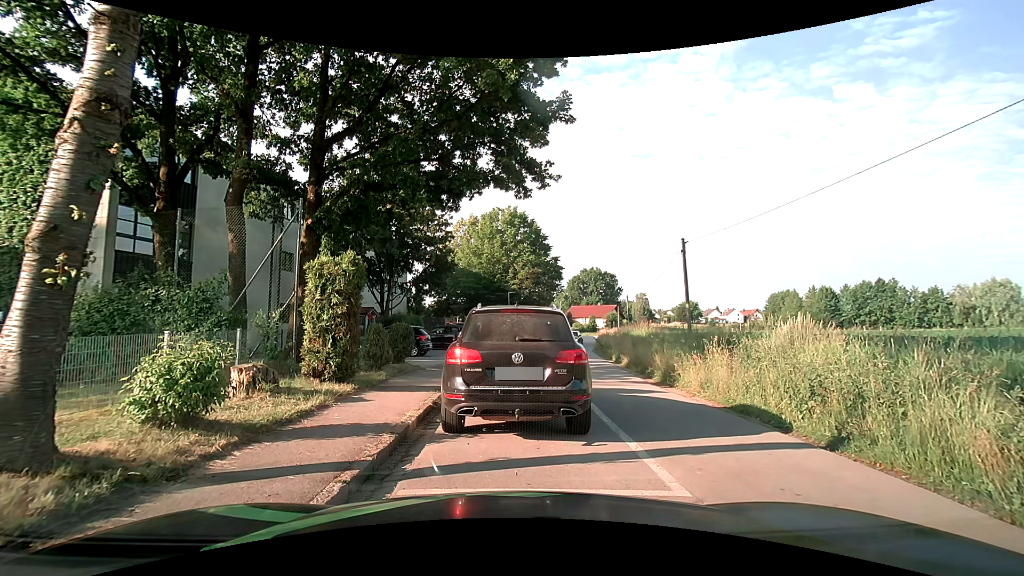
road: residential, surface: asphalt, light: Day
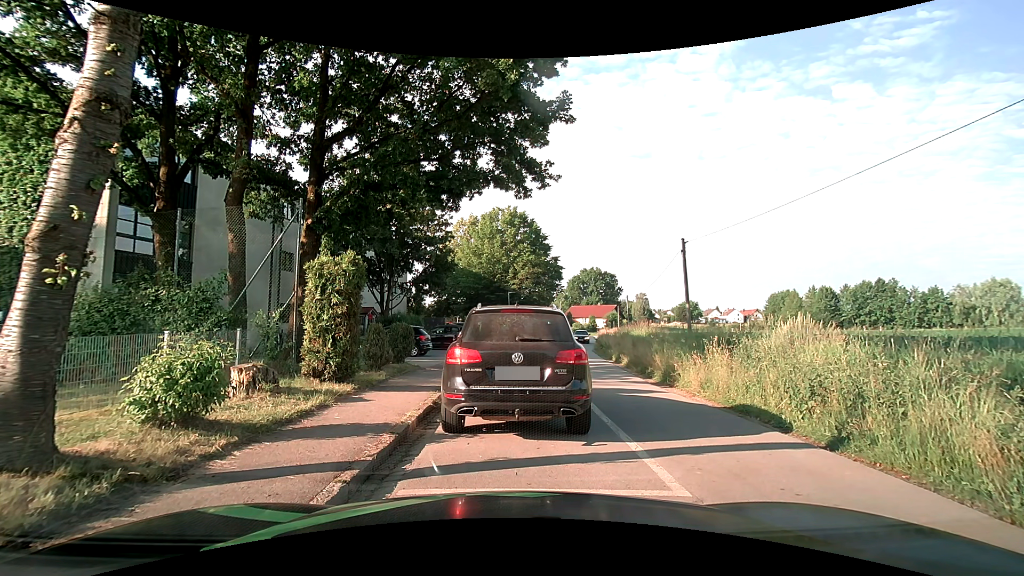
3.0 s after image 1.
(0.0, 0.0) m; 0°
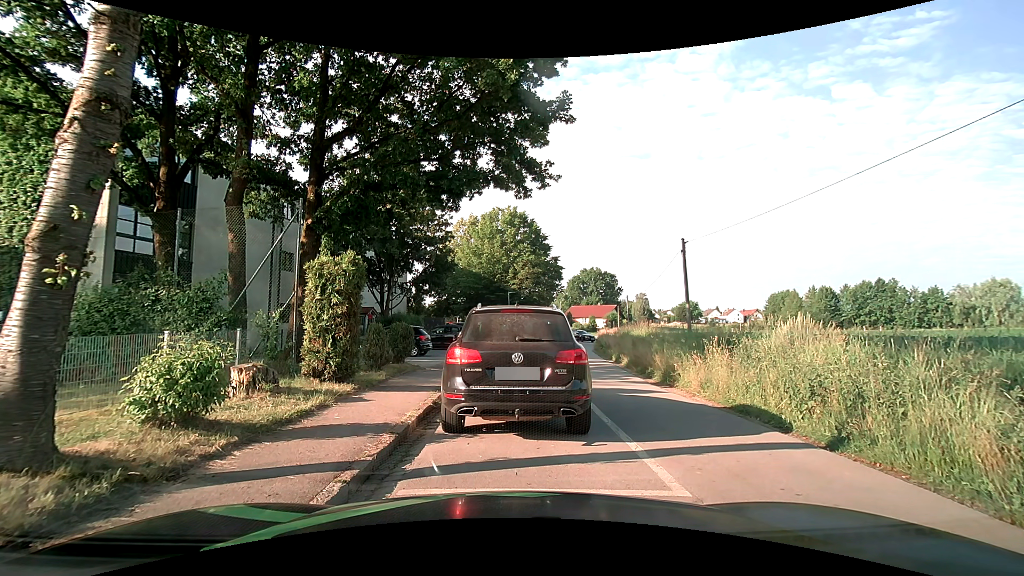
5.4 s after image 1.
(0.0, 0.0) m; 0°
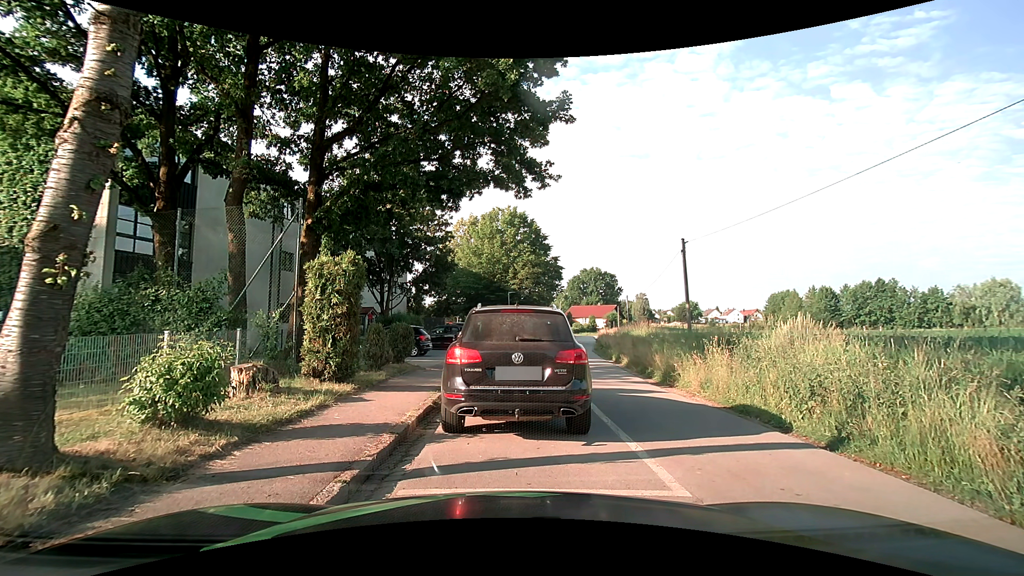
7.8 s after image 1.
(0.0, 0.0) m; 0°
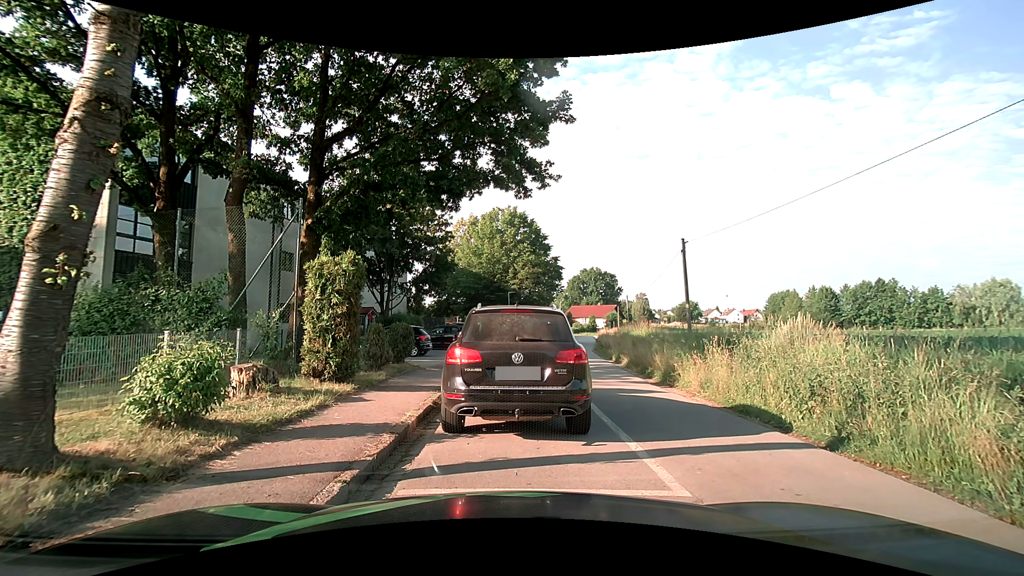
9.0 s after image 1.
(0.0, 0.0) m; 0°
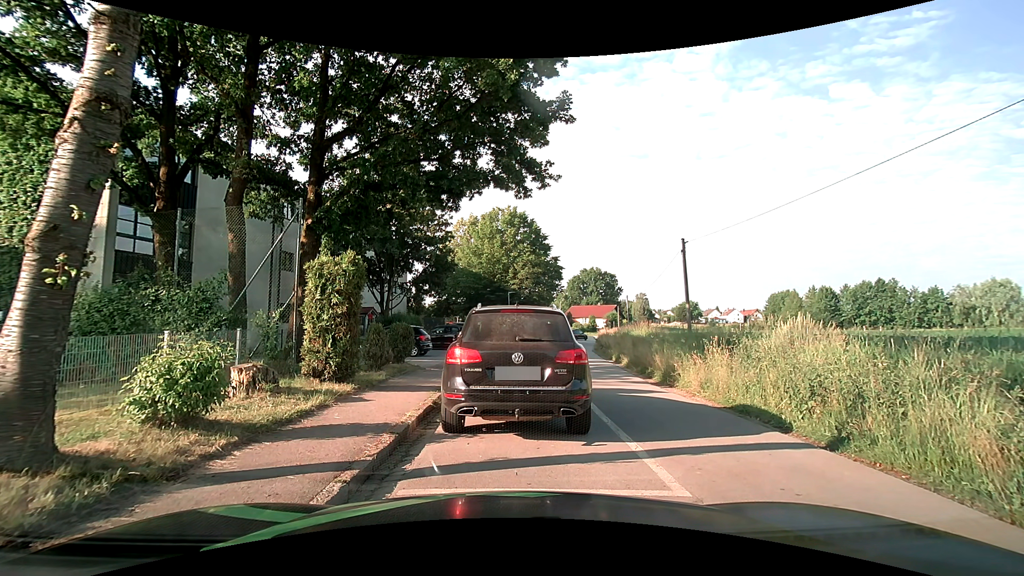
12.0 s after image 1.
(0.0, 0.0) m; 0°
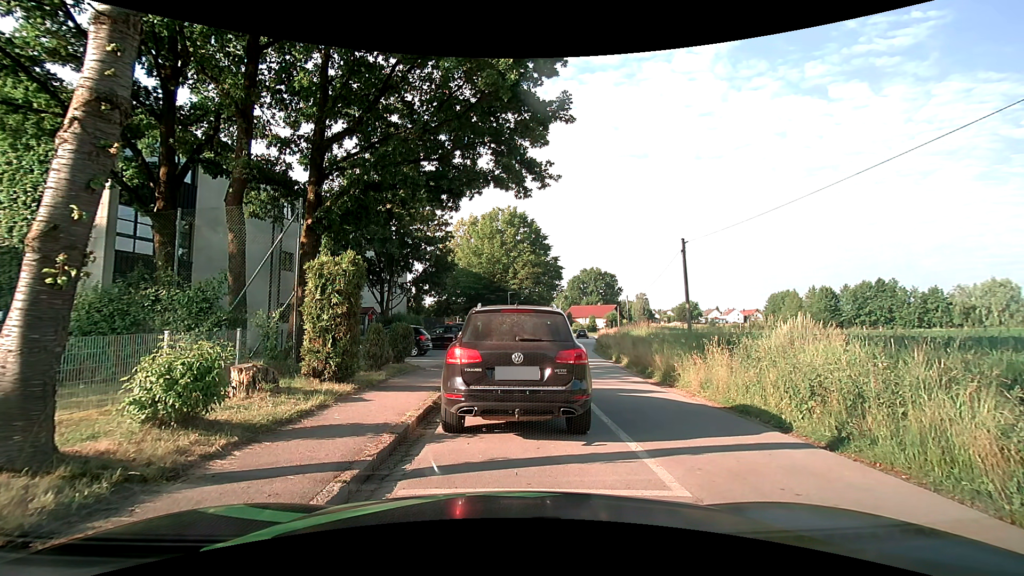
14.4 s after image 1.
(0.0, 0.0) m; 0°
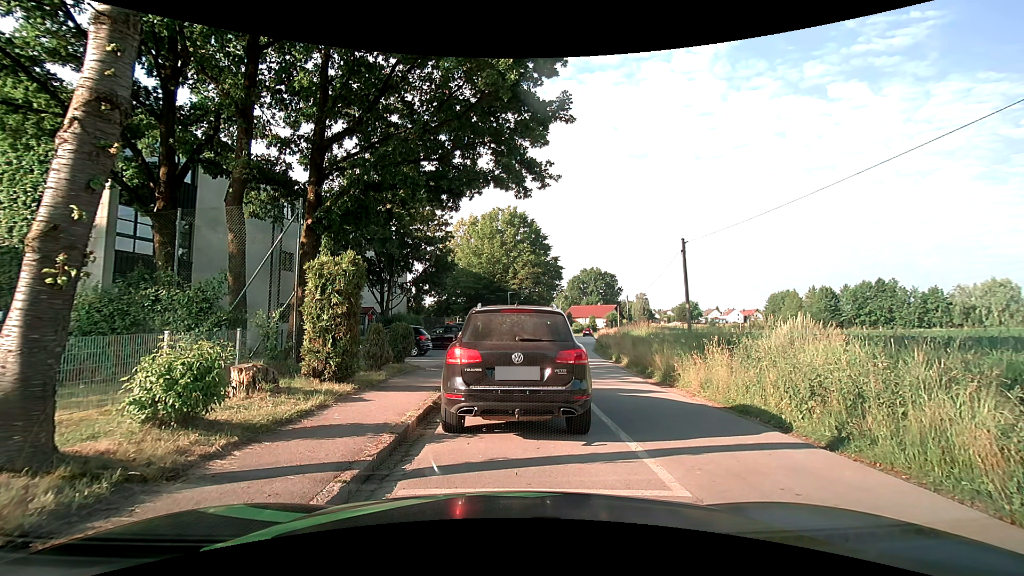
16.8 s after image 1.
(0.0, 0.0) m; 0°
